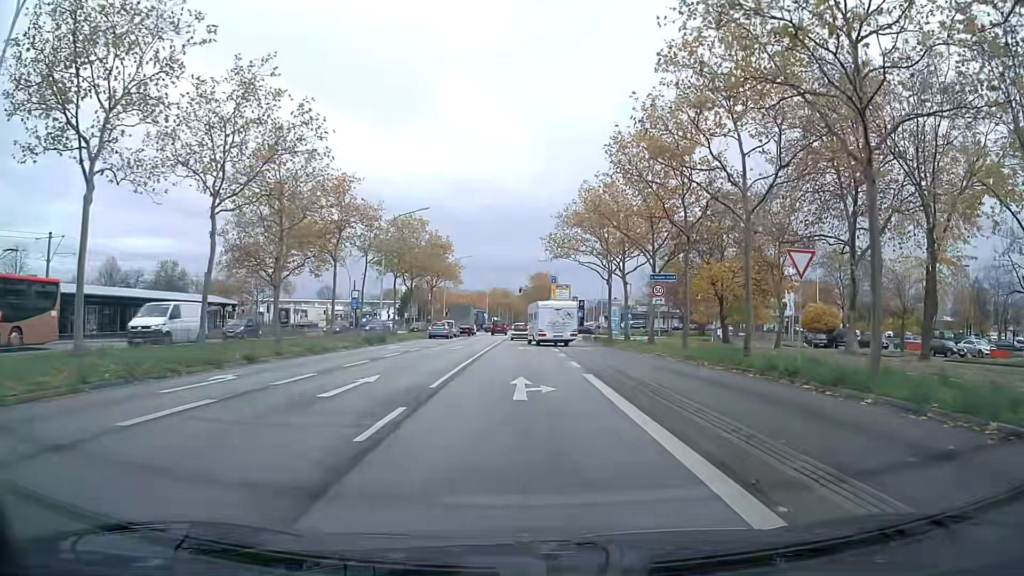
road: primary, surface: asphalt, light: Day
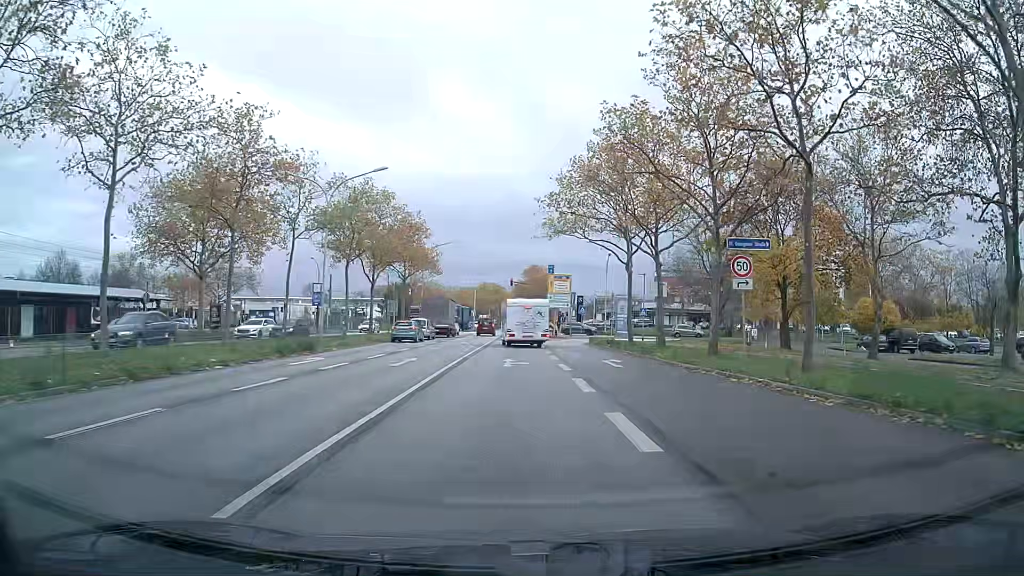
(+0.1, +13.1) m; +1°
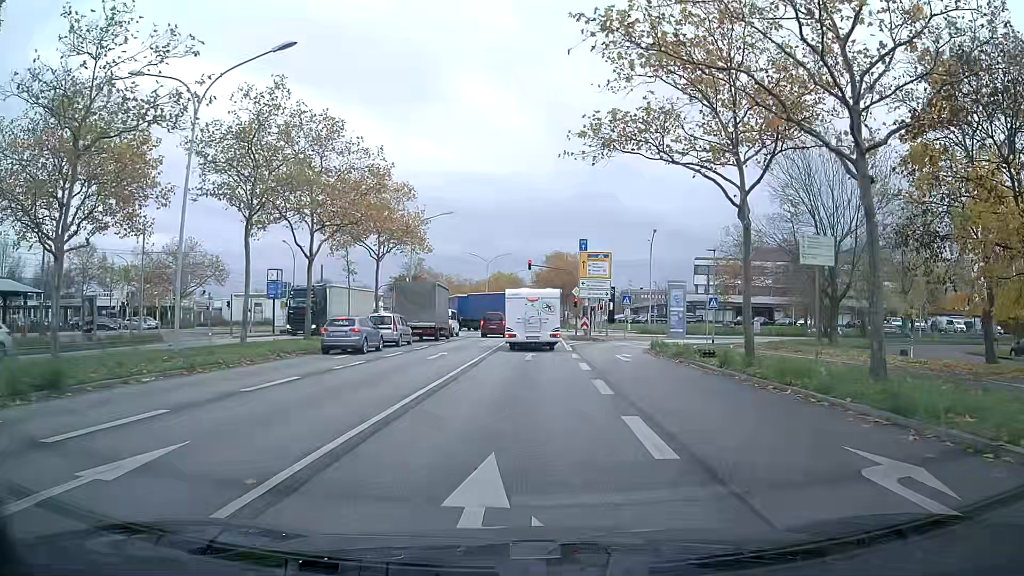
(-0.4, +18.2) m; -2°
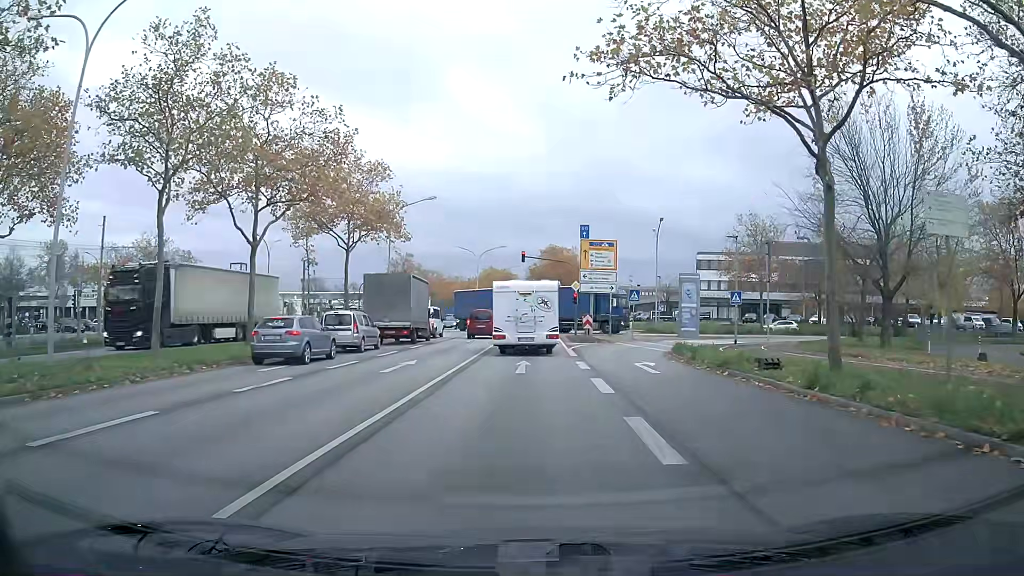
(0.0, +6.3) m; +1°
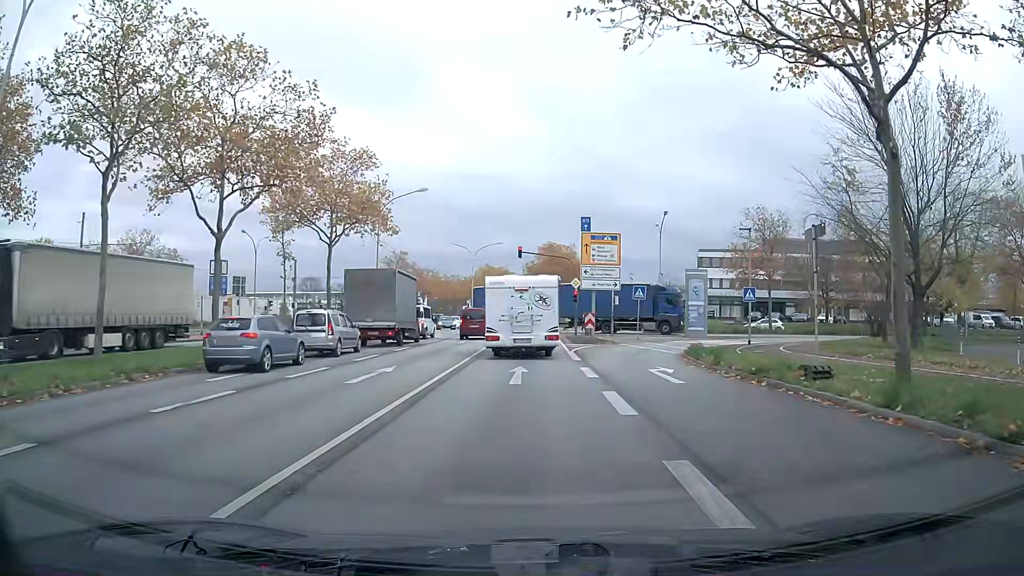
(0.0, +2.9) m; 0°
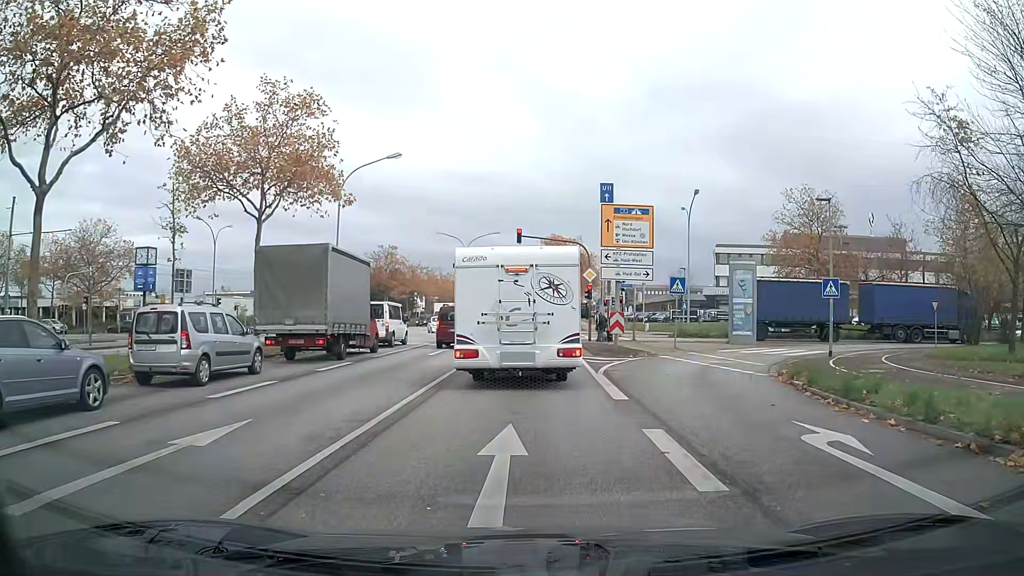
(0.0, +10.0) m; 0°
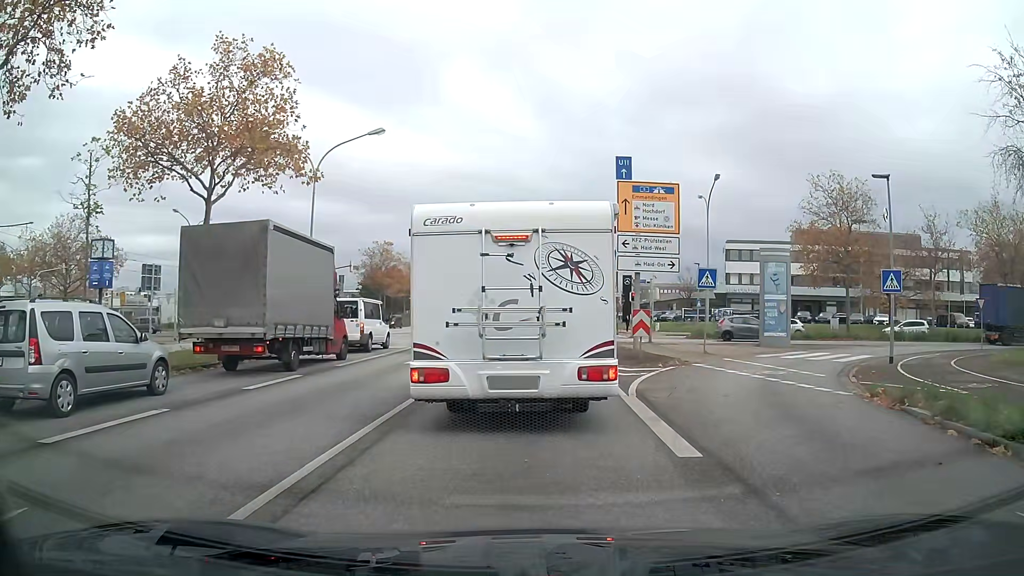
(0.0, +4.6) m; -1°
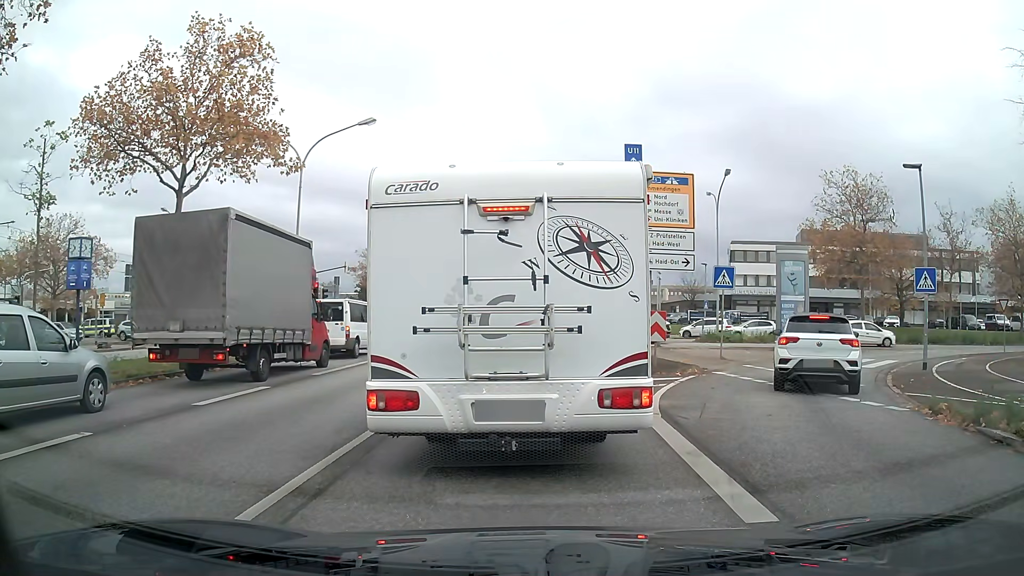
(0.0, +2.0) m; 0°
